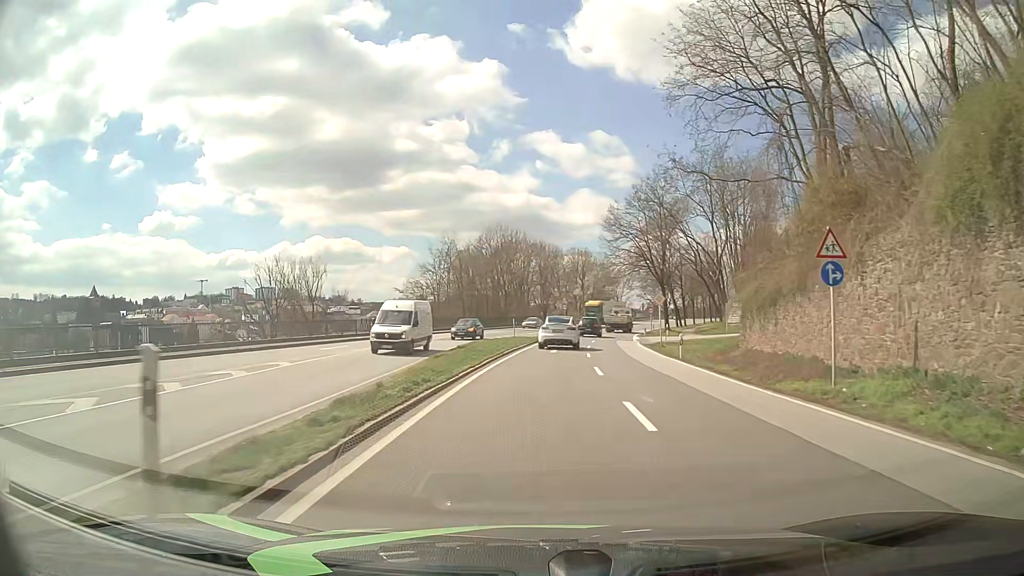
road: primary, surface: asphalt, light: Day
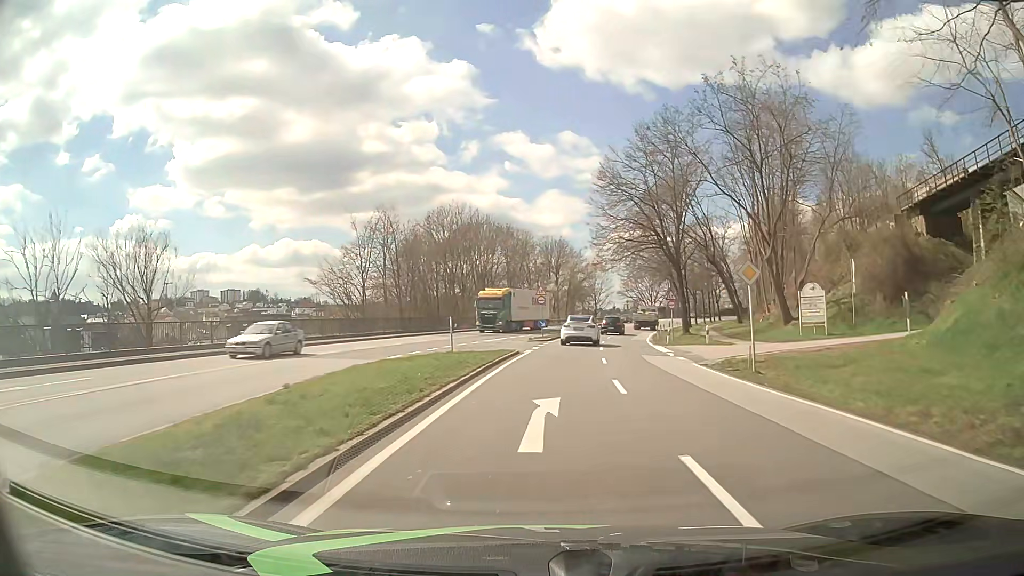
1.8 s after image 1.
(+0.5, +22.6) m; +2°
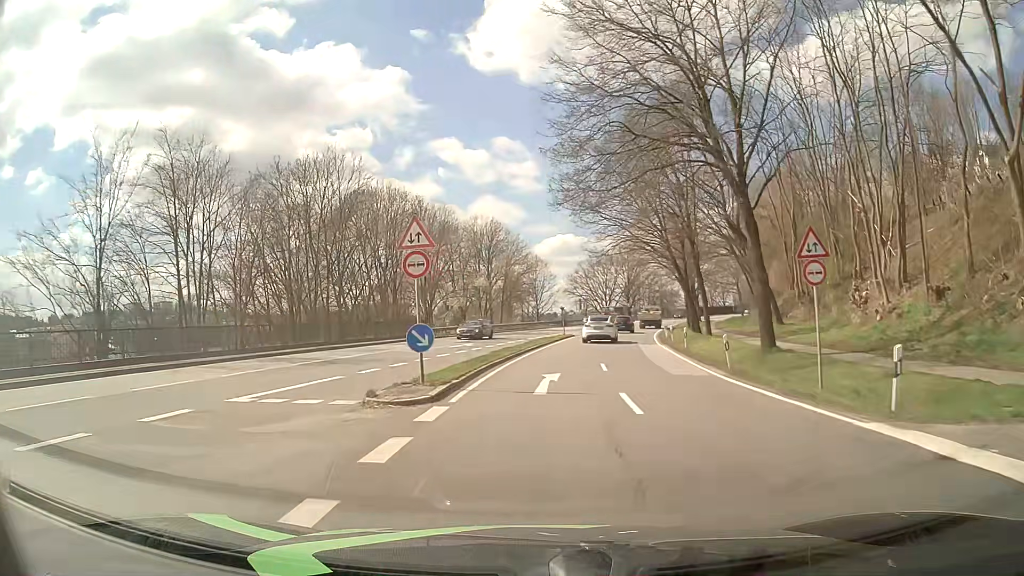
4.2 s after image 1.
(+1.6, +30.3) m; +5°
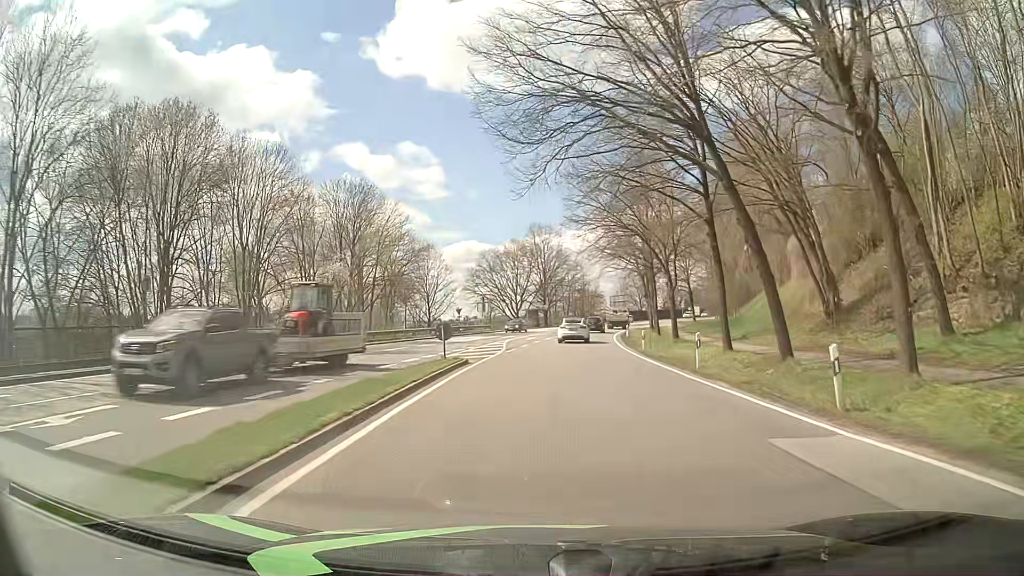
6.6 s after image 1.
(+2.0, +30.3) m; +8°
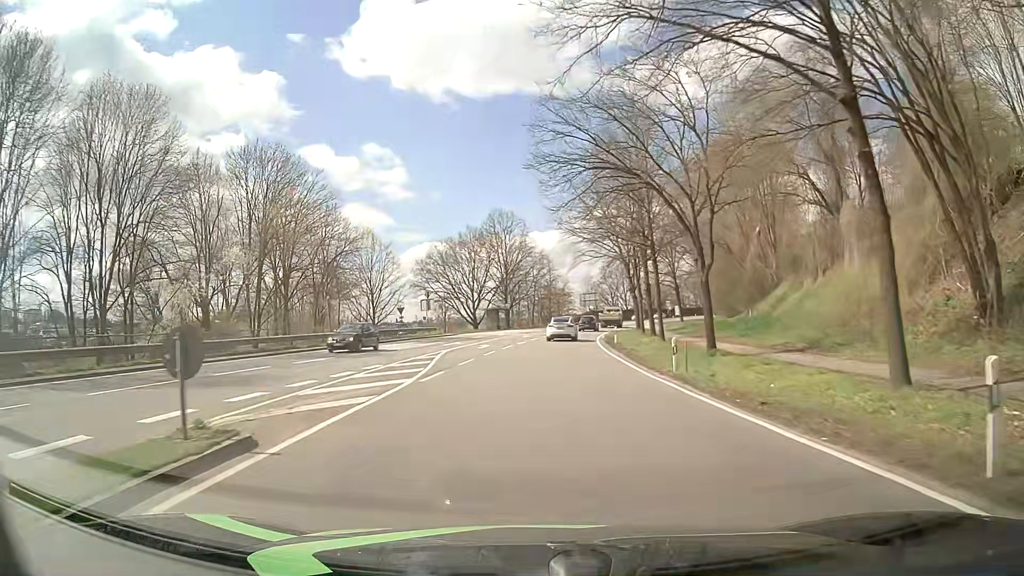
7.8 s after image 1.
(+0.5, +15.2) m; +3°
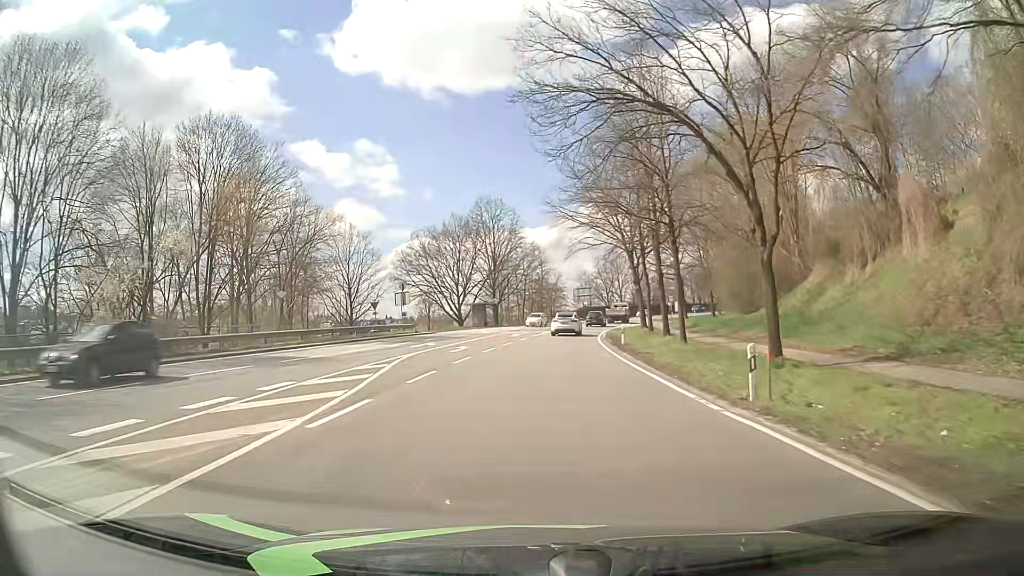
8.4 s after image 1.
(0.0, +7.6) m; 0°
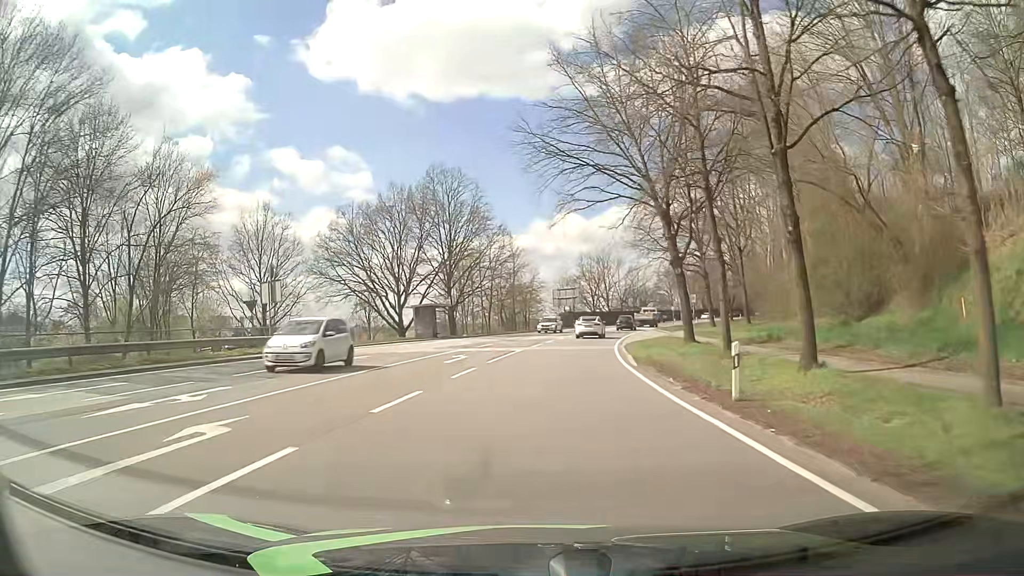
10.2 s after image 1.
(+0.5, +22.9) m; +3°
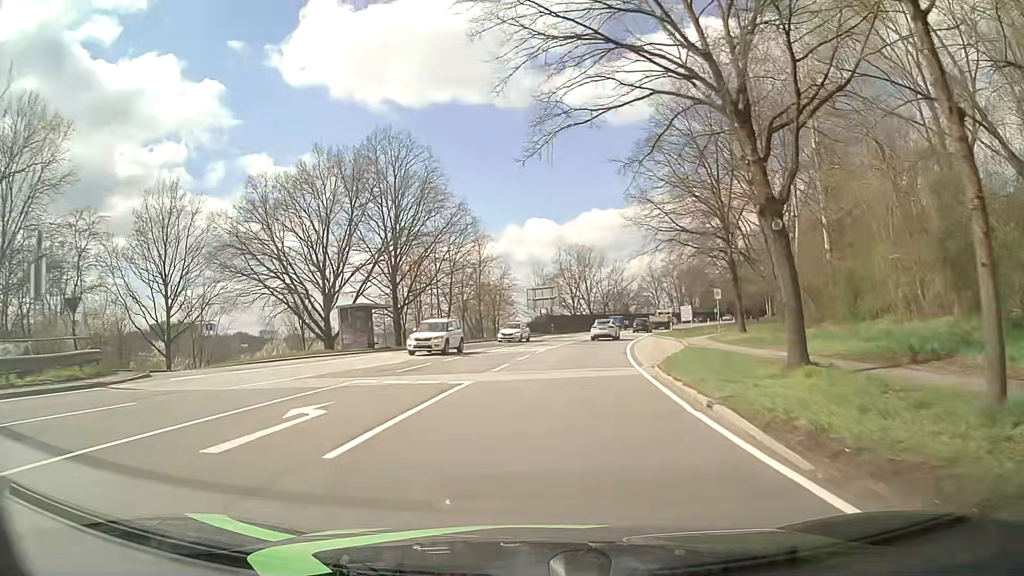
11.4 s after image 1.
(+0.1, +15.2) m; +1°
